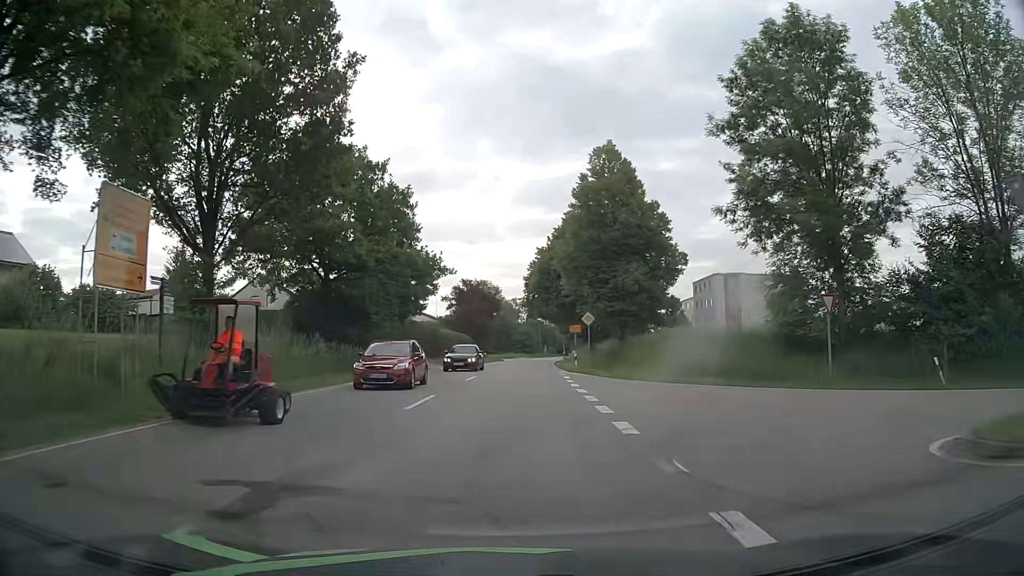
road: secondary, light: Day
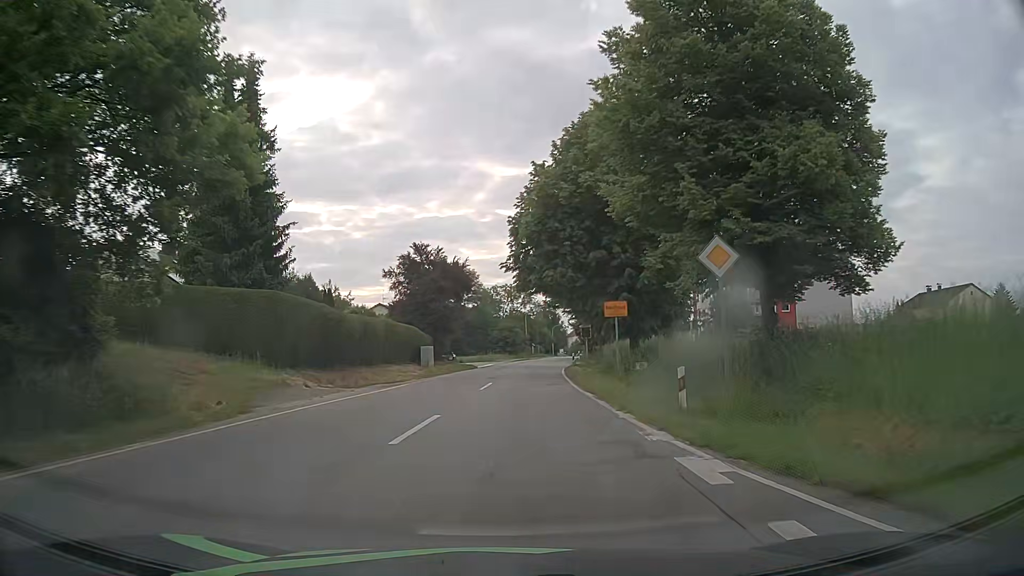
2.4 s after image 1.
(+0.3, +27.7) m; +1°
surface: asphalt
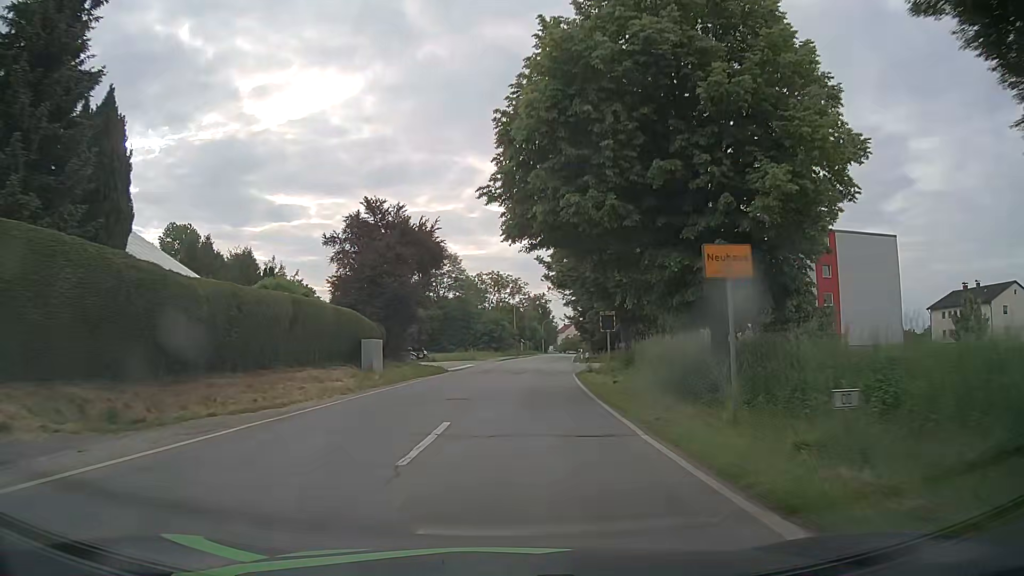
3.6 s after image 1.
(+0.2, +14.7) m; +3°
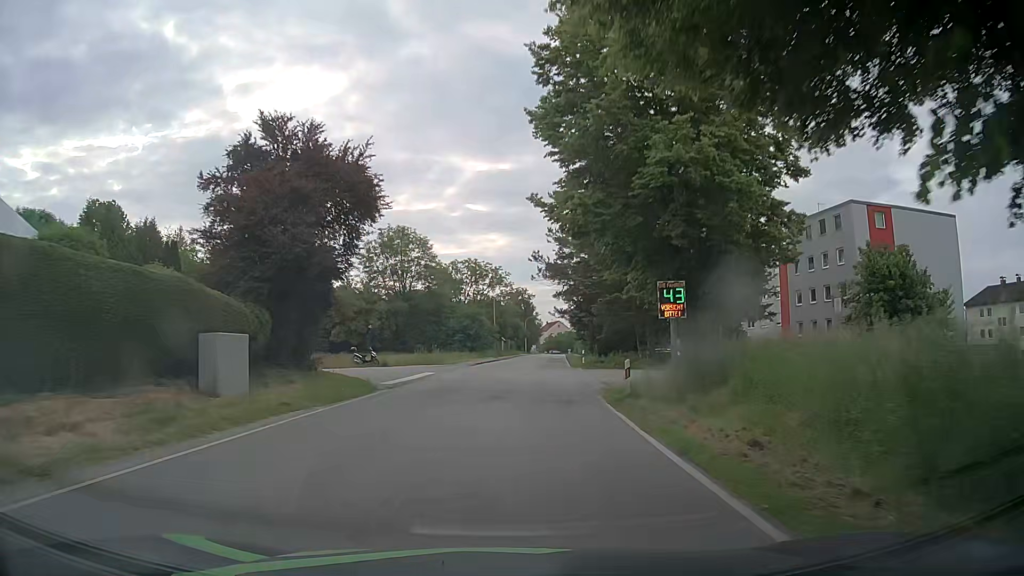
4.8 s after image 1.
(-0.1, +14.7) m; +1°
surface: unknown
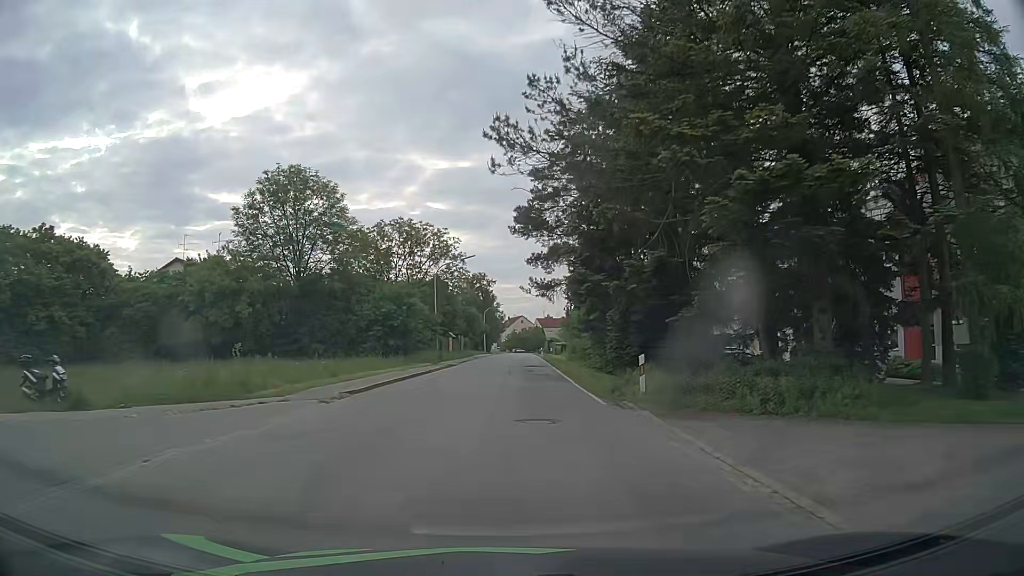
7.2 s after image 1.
(+0.9, +28.7) m; +4°
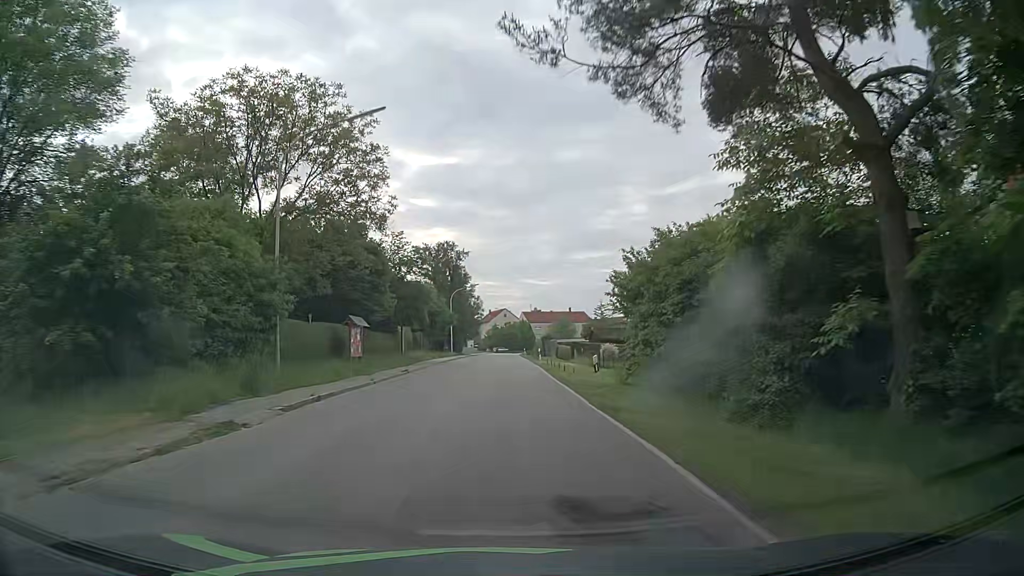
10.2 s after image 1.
(+0.6, +35.6) m; +1°
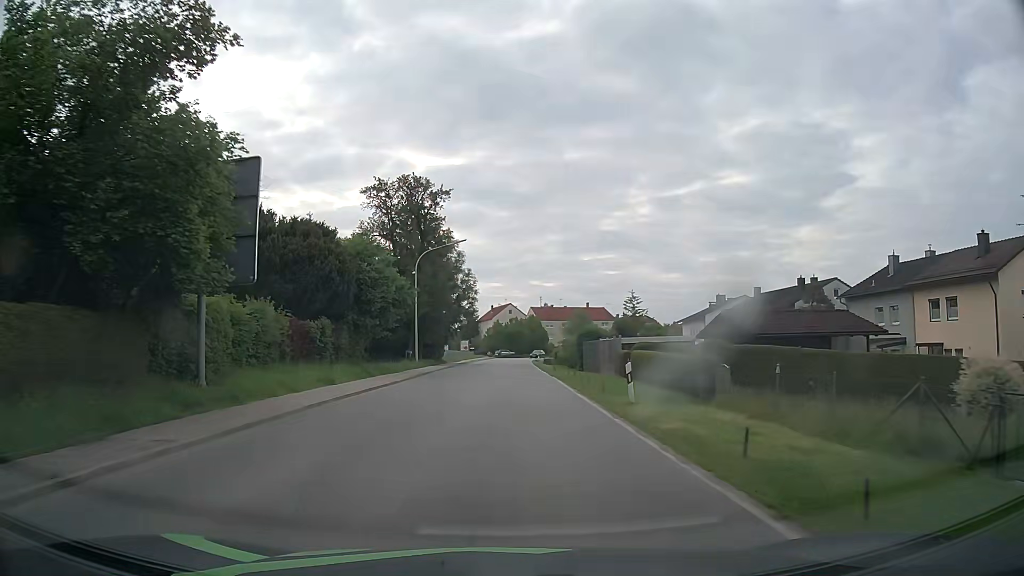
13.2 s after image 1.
(-0.3, +35.0) m; 0°
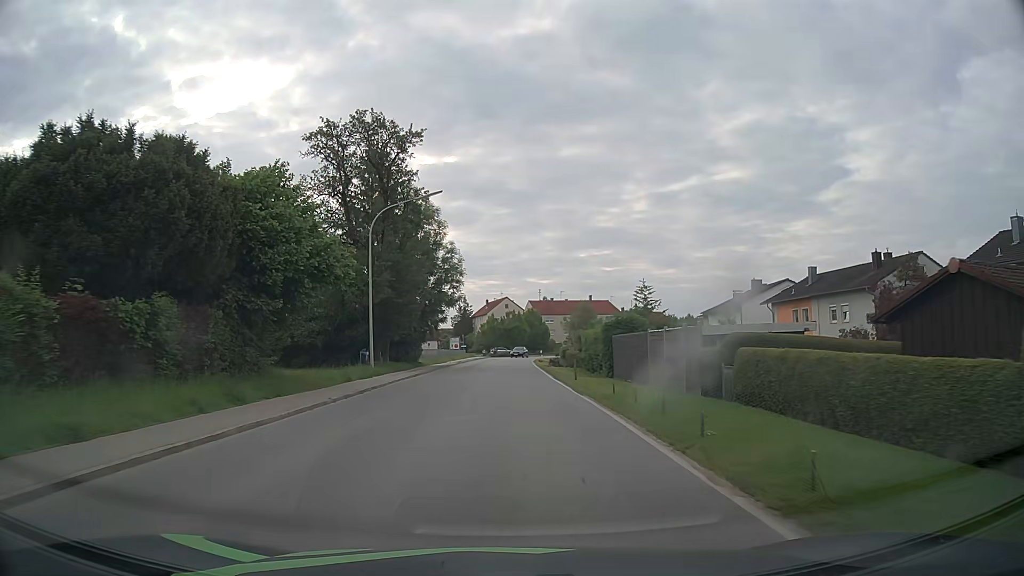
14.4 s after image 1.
(0.0, +14.0) m; +1°
(0, +10) (0, +20) (0, +30) (0, +40) (0, +50) (0, +60) (0, +70) (+2, +80) (+4, +90) (+7, +99) m
